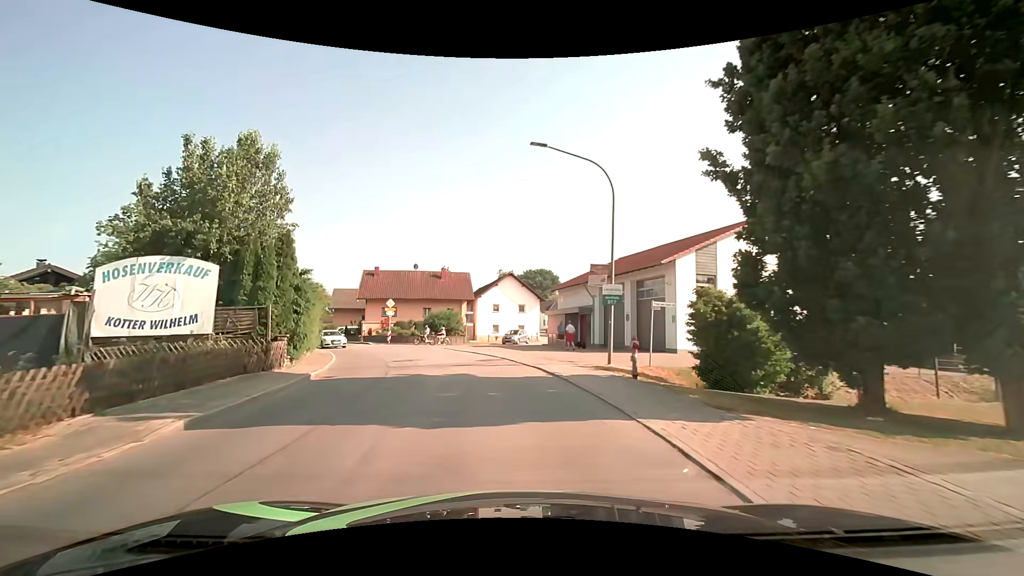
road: secondary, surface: asphalt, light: Day
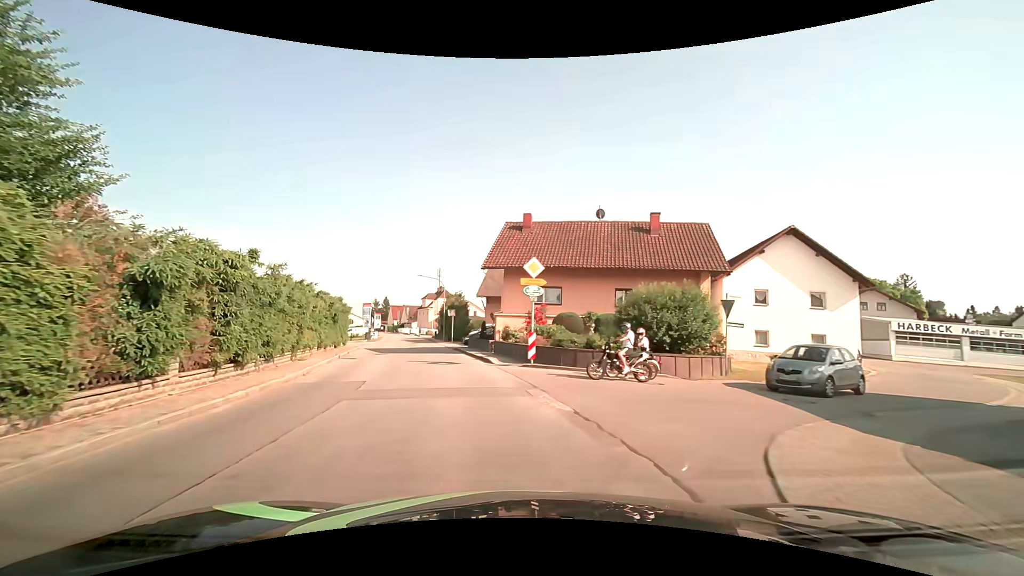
(-4.7, +28.4) m; -22°
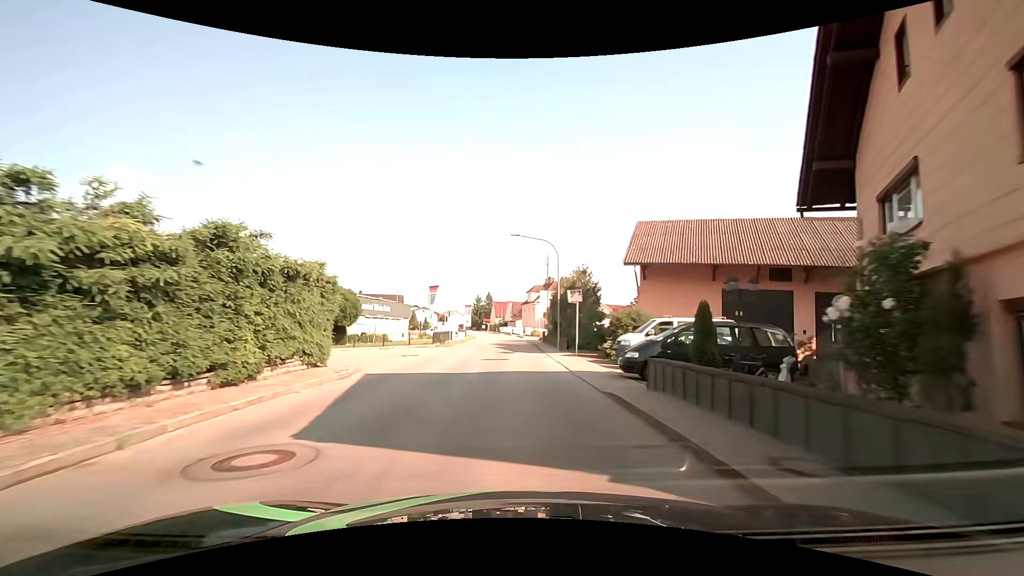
(-3.7, +24.3) m; -13°
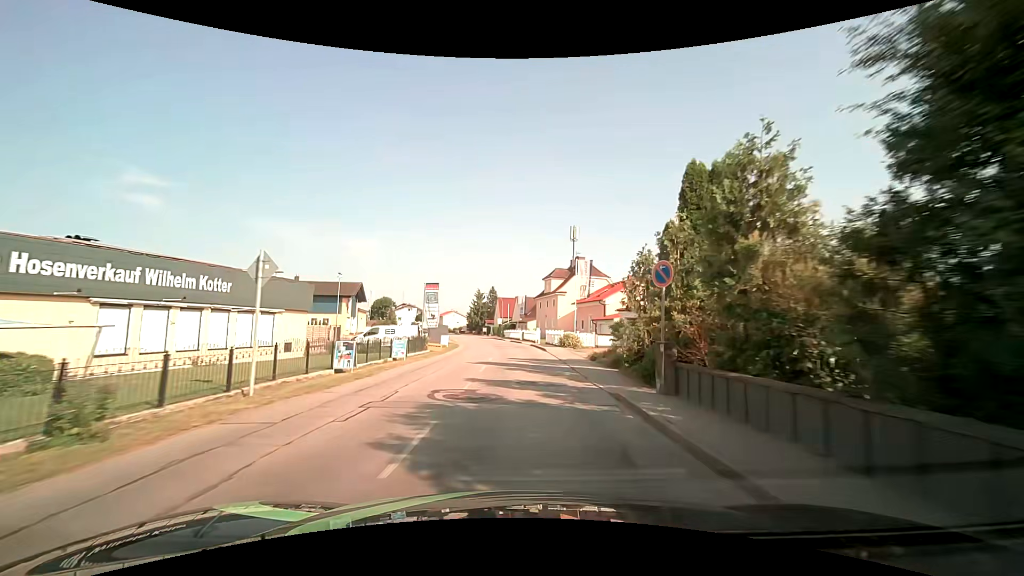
(-0.3, +35.5) m; -1°
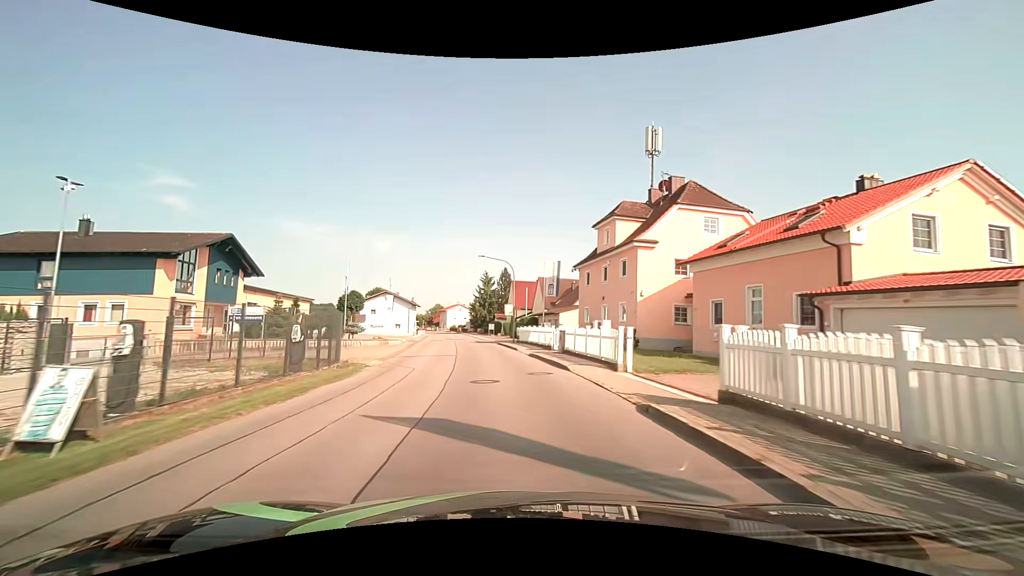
(-0.4, +38.1) m; -3°
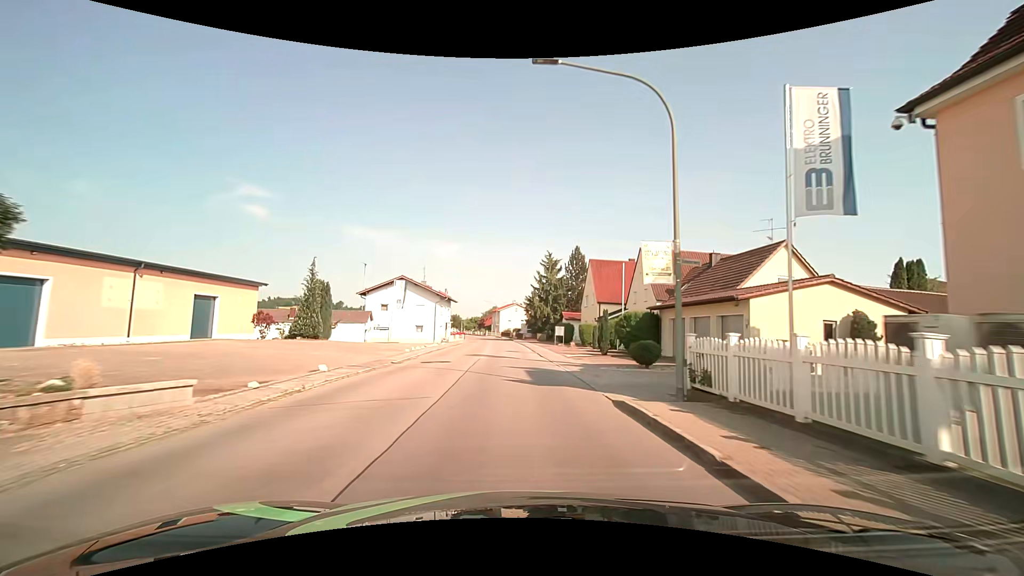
(-1.9, +30.8) m; -7°
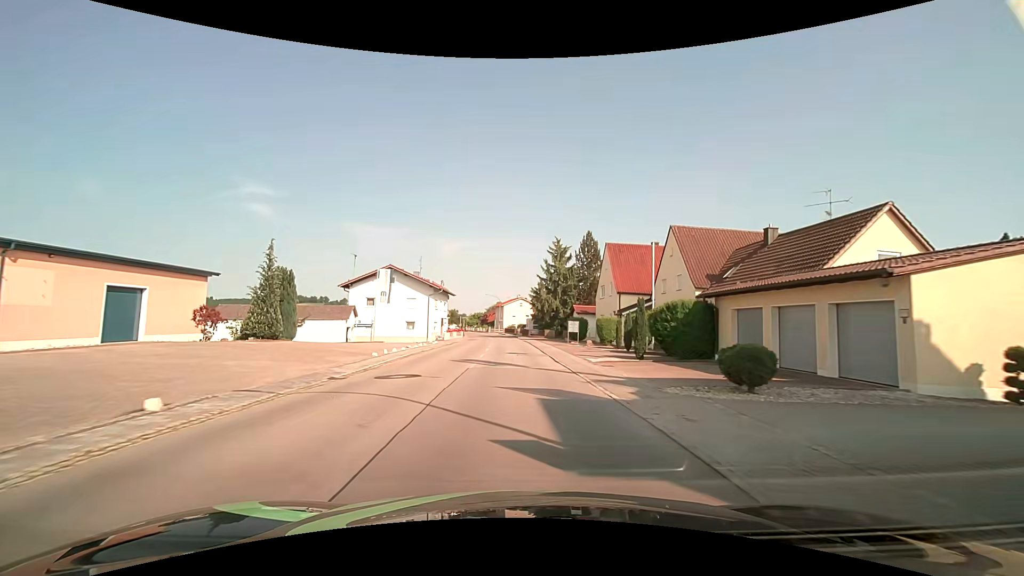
(0.0, +7.7) m; -1°
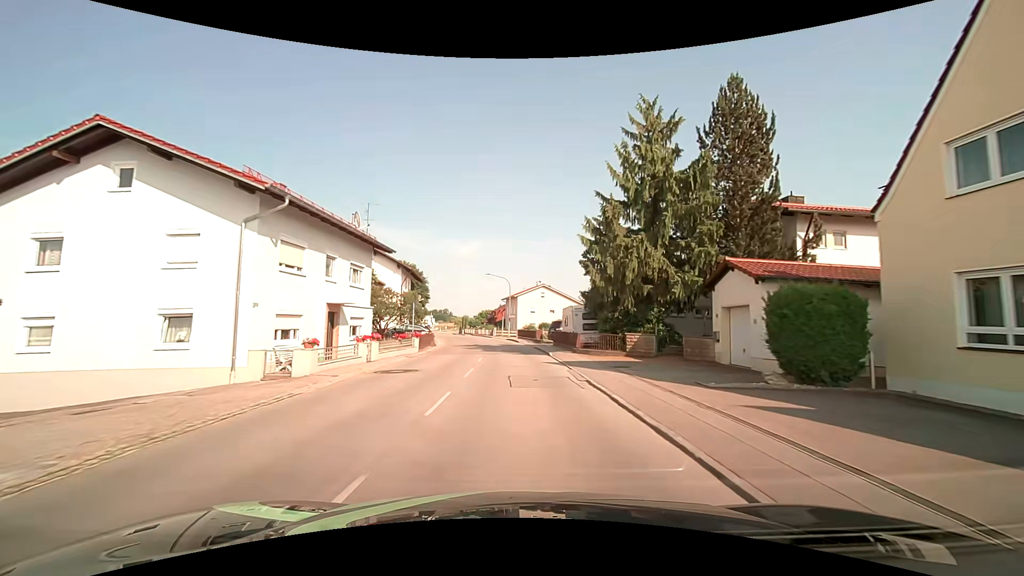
(-0.4, +38.8) m; -2°
(0, +10) (0, +20) (-1, +30) (-2, +40) (-3, +50) (-5, +60) (-7, +69) (-9, +79) (-12, +89) (-14, +99) m
